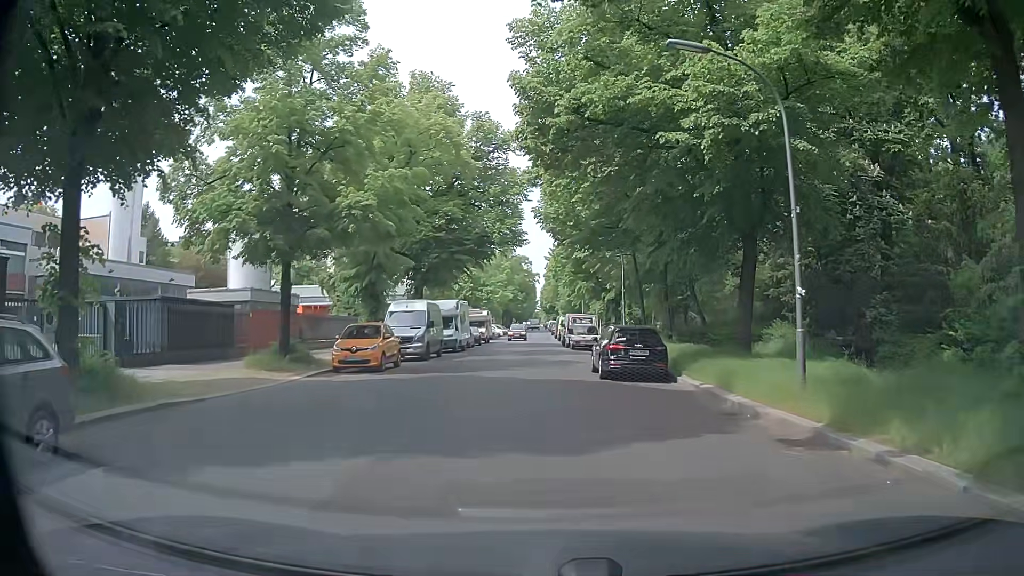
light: Day
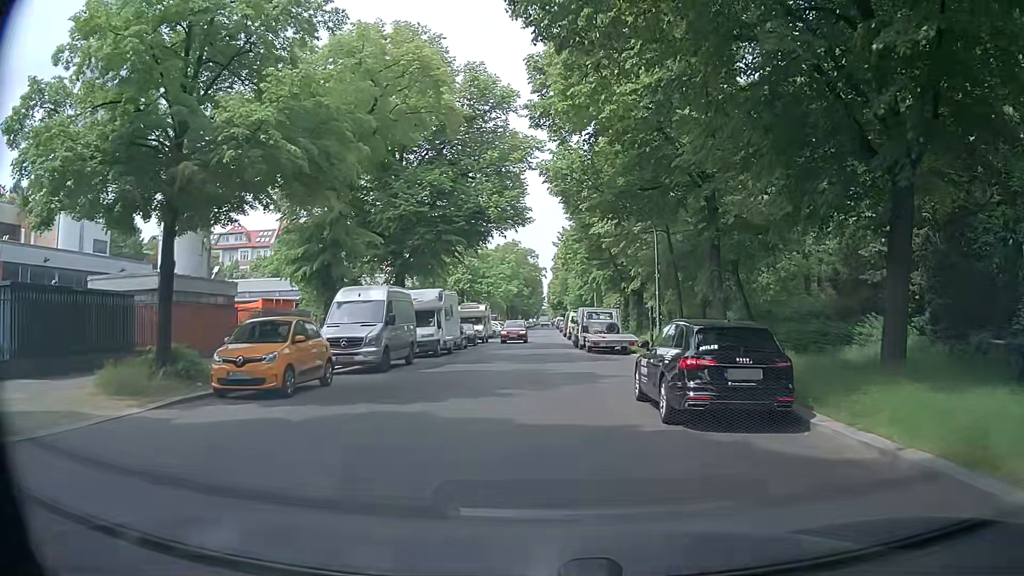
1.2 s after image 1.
(+0.1, +8.6) m; +2°
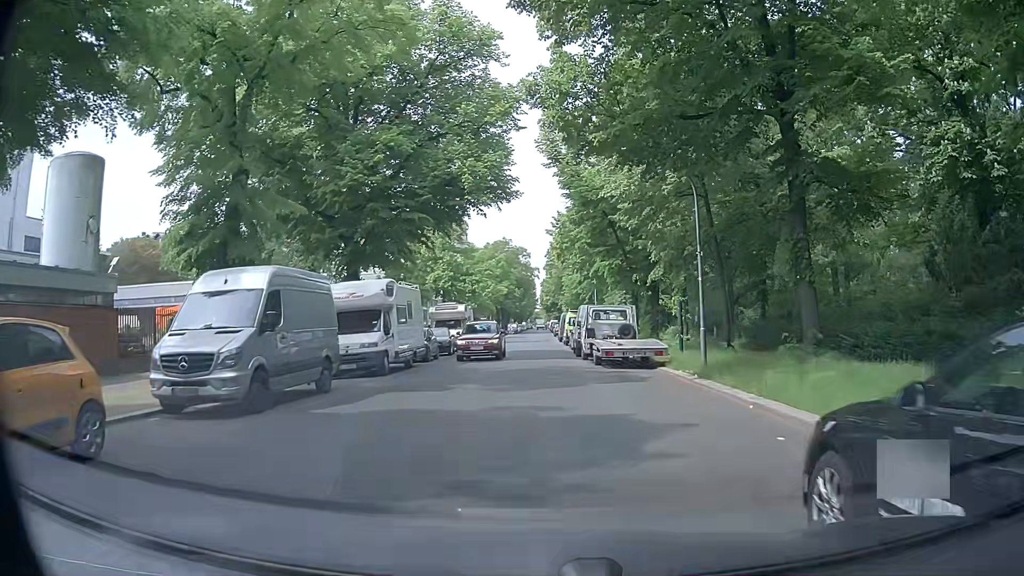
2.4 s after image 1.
(-0.2, +8.7) m; -2°
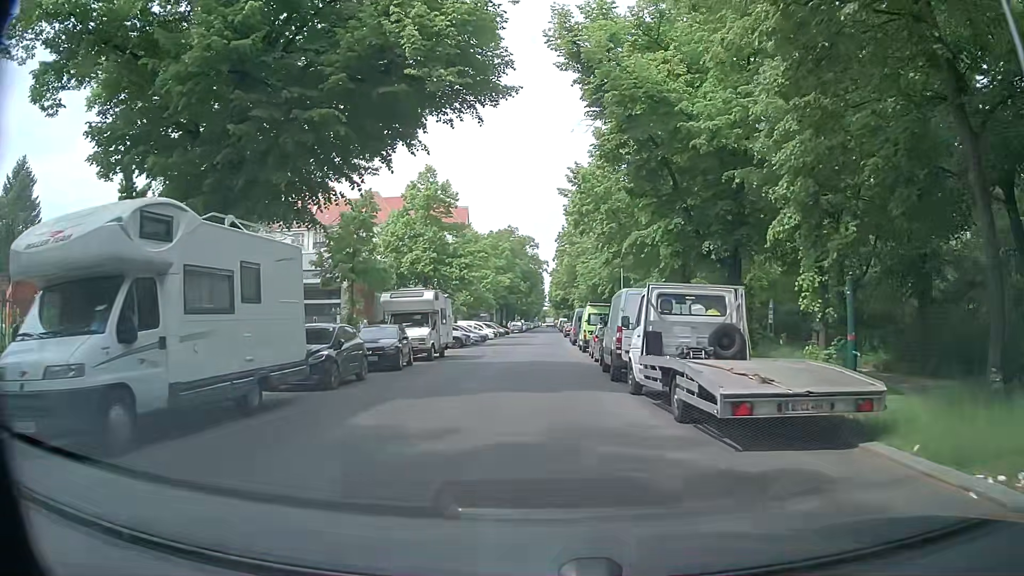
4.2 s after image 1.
(+0.1, +13.8) m; -1°
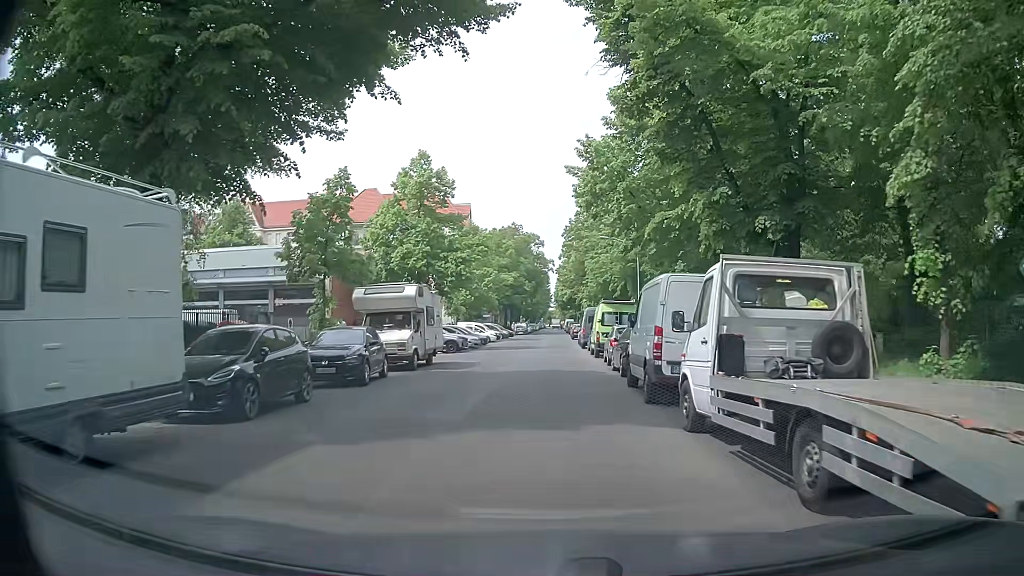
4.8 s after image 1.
(0.0, +4.9) m; +1°
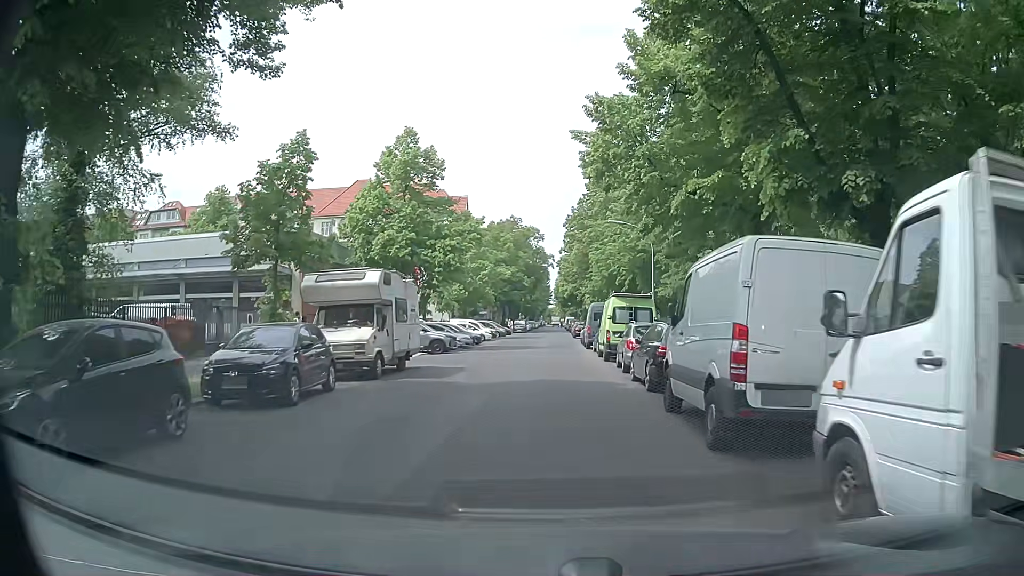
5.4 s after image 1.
(0.0, +4.9) m; 0°
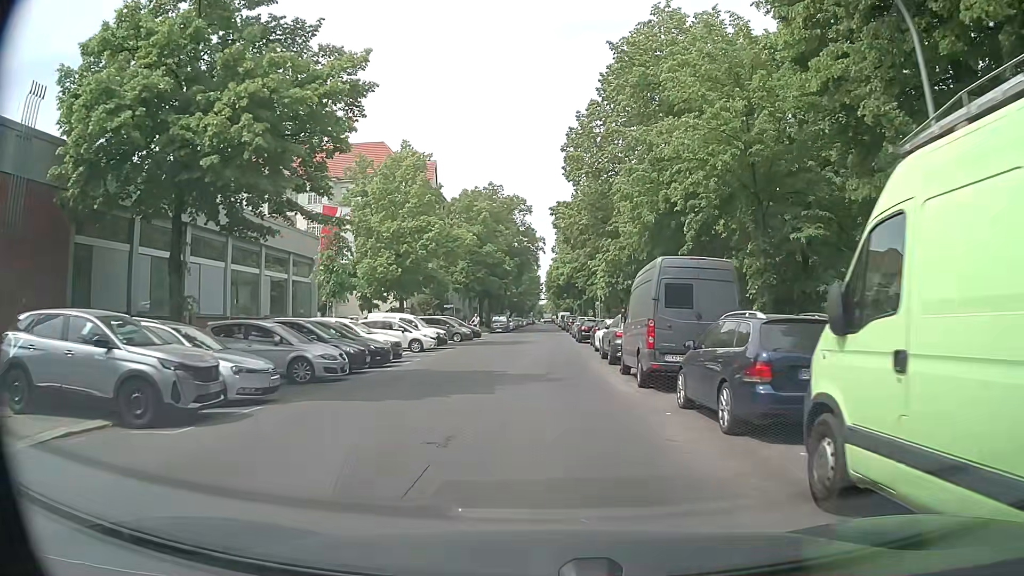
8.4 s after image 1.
(0.0, +24.9) m; 0°
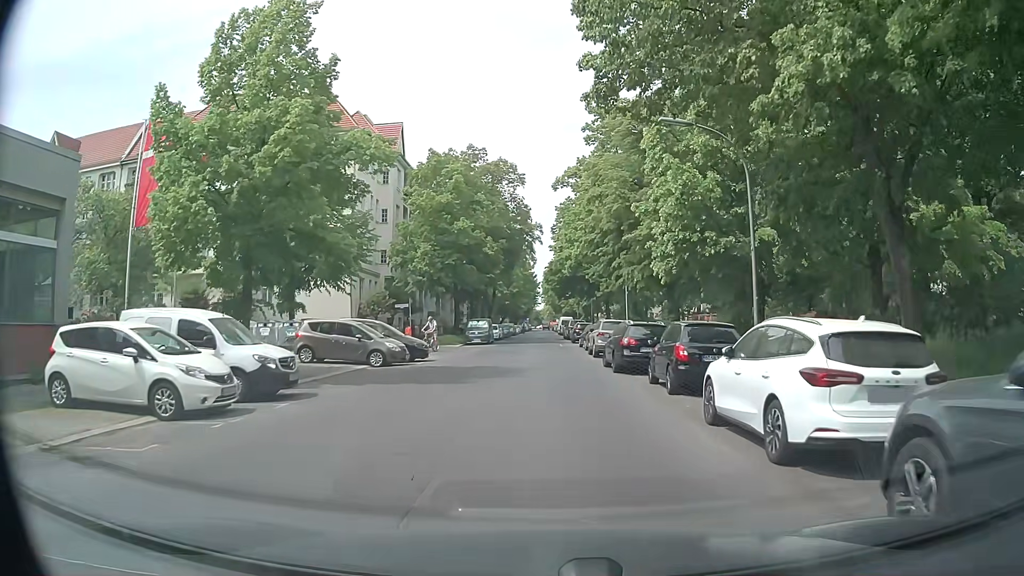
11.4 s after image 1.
(+0.1, +21.3) m; 0°
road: residential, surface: asphalt
(0, +10) (0, +20) (0, +30) (0, +40) (0, +50) (0, +60) (0, +70) (0, +80) (0, +90) (0, +100) m
